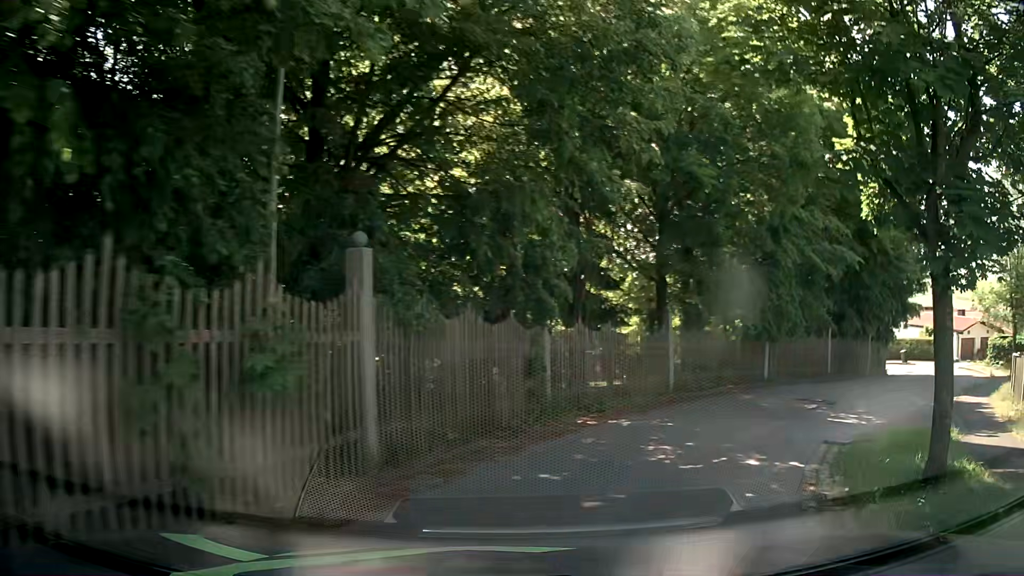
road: residential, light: Day
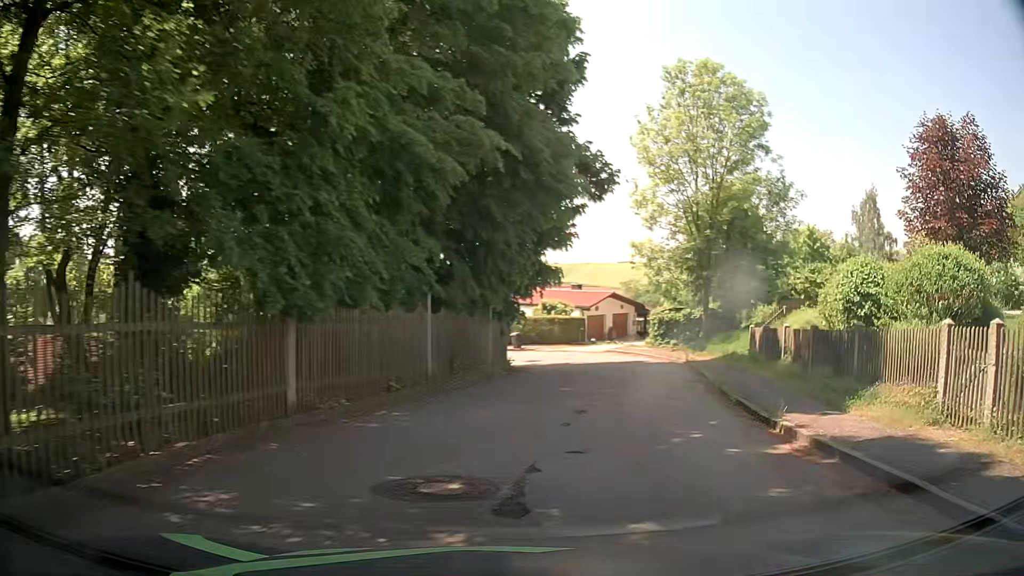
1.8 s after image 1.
(+4.7, +12.4) m; +39°
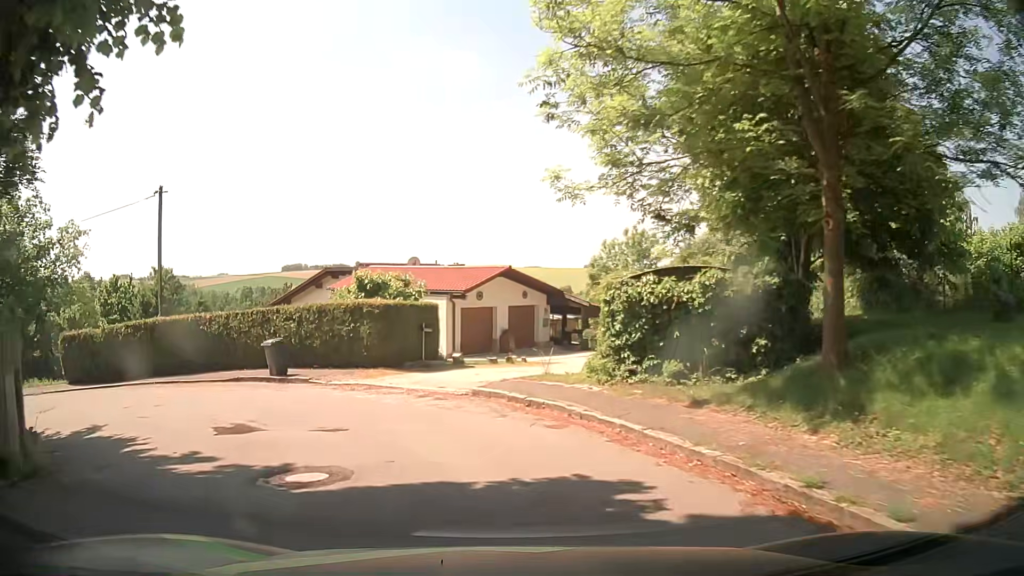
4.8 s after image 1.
(+3.6, +23.3) m; +7°
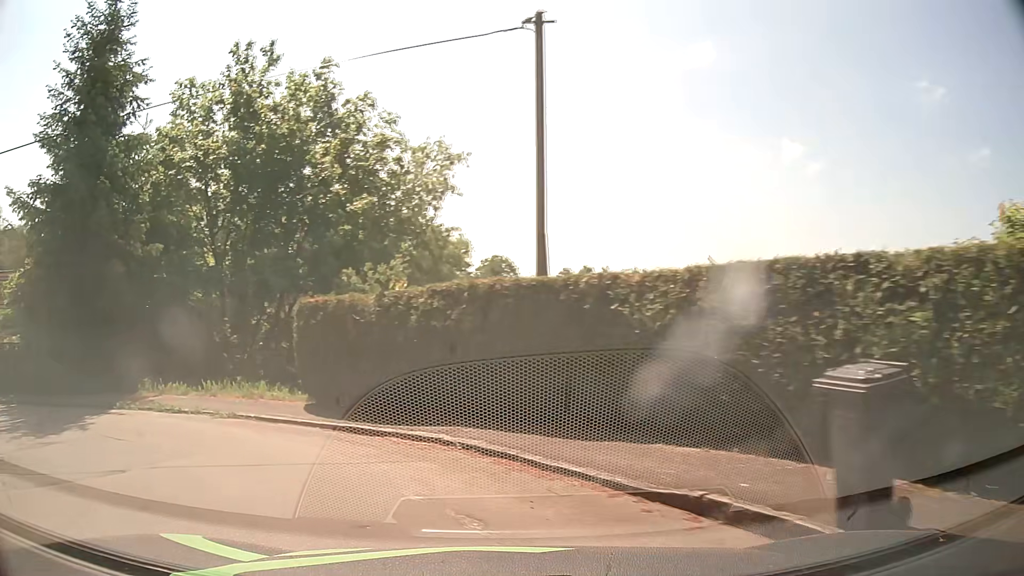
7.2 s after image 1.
(-3.9, +13.2) m; -42°
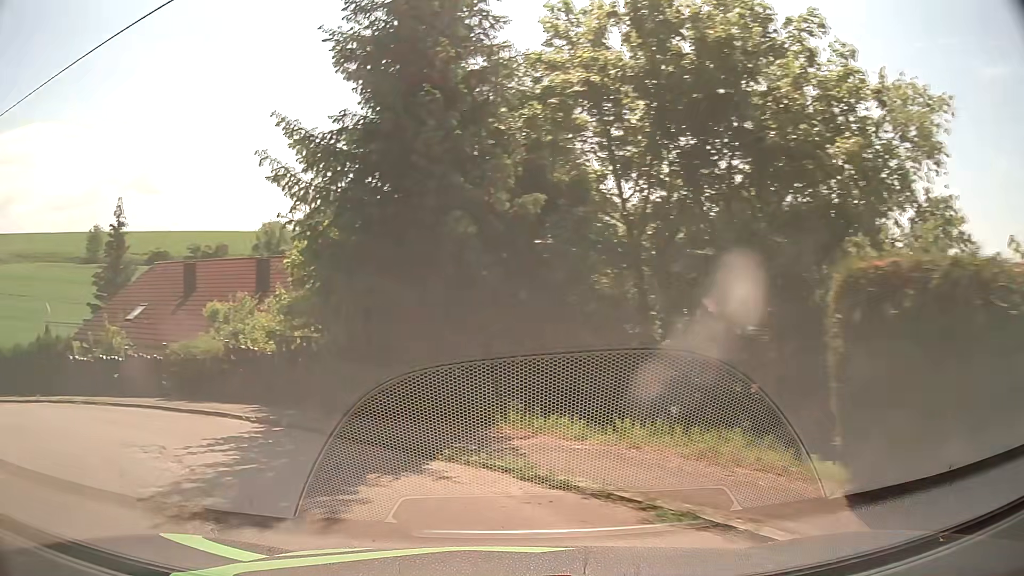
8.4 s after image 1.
(-1.8, +6.0) m; -35°
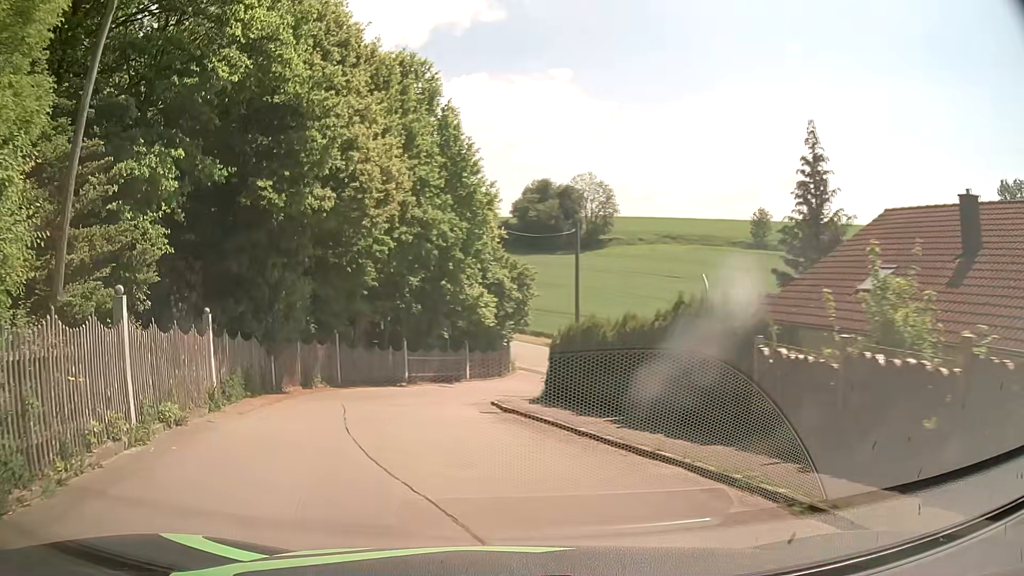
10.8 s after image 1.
(-7.5, +11.7) m; -57°
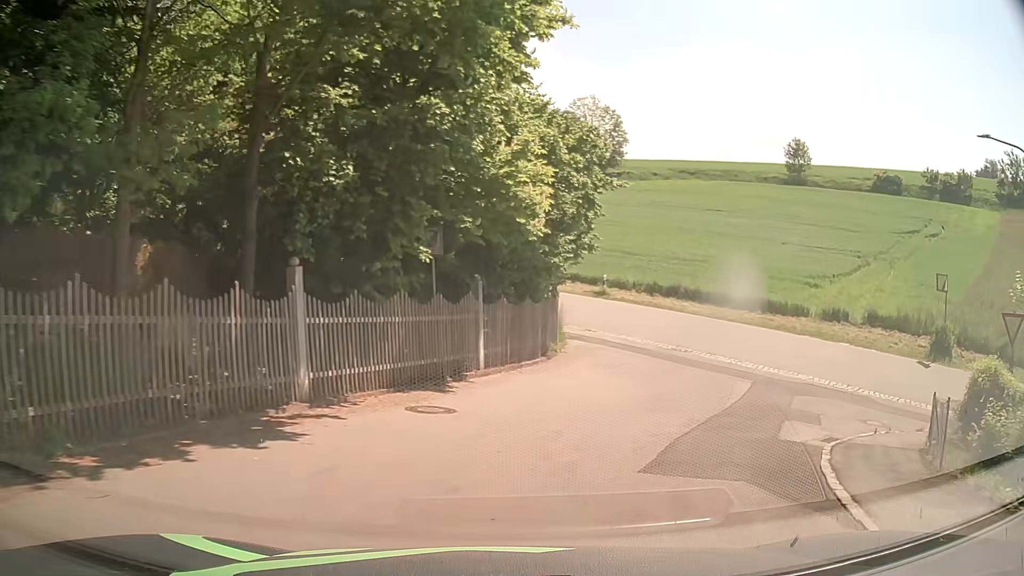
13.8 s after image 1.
(-2.2, +22.9) m; +2°
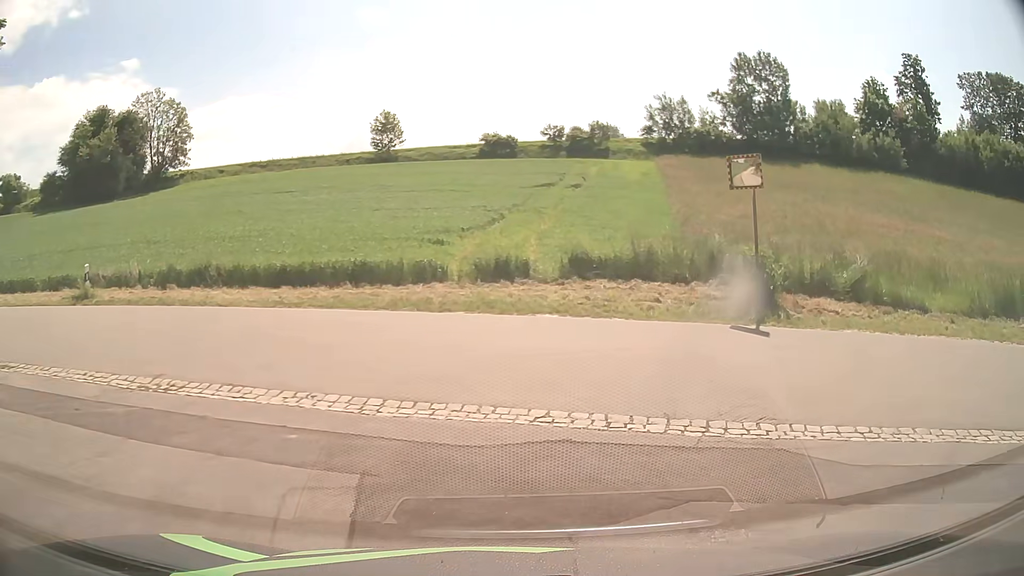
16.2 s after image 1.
(+4.1, +13.7) m; +35°
